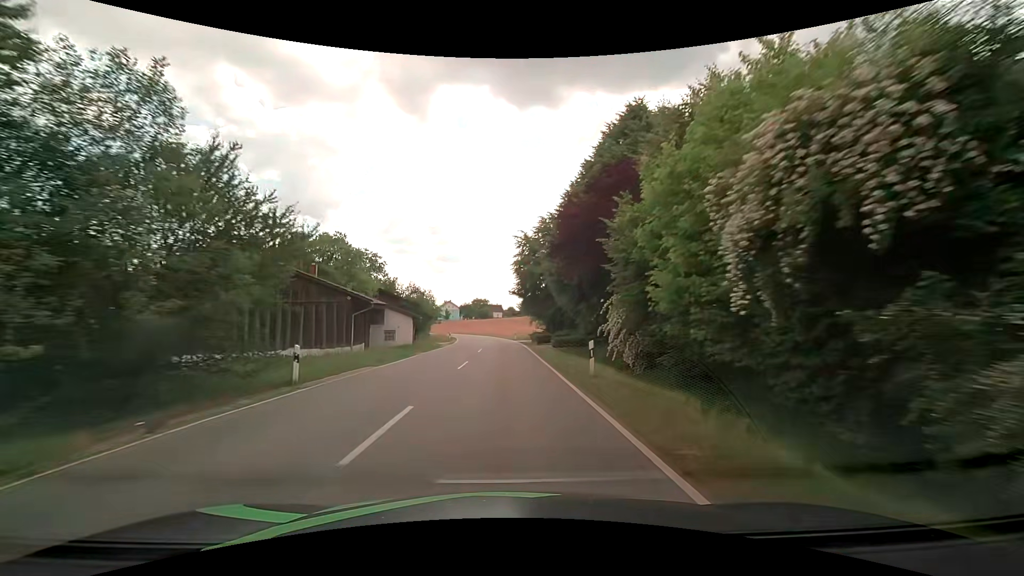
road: tertiary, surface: asphalt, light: Day
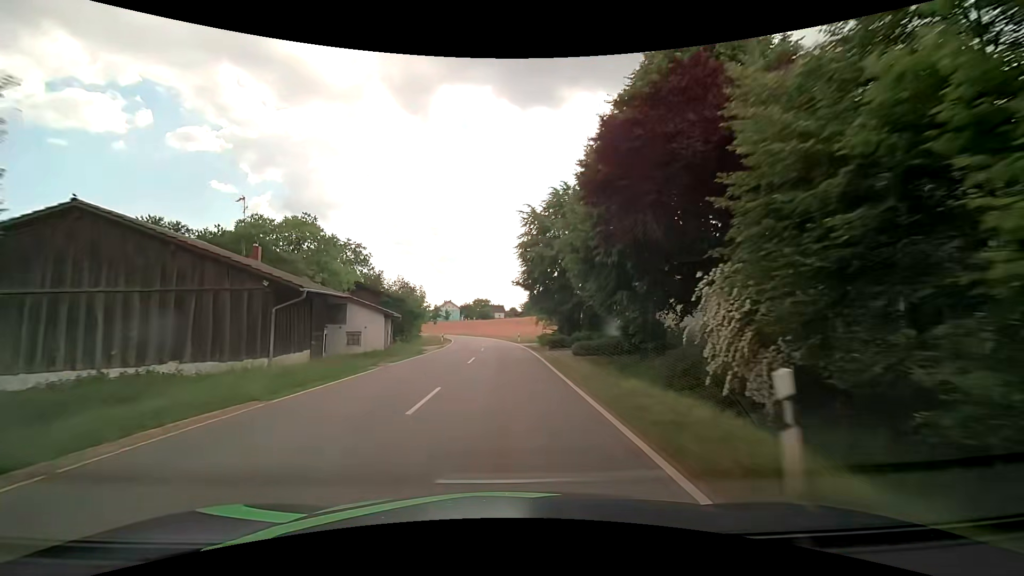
(-0.1, +9.1) m; -1°
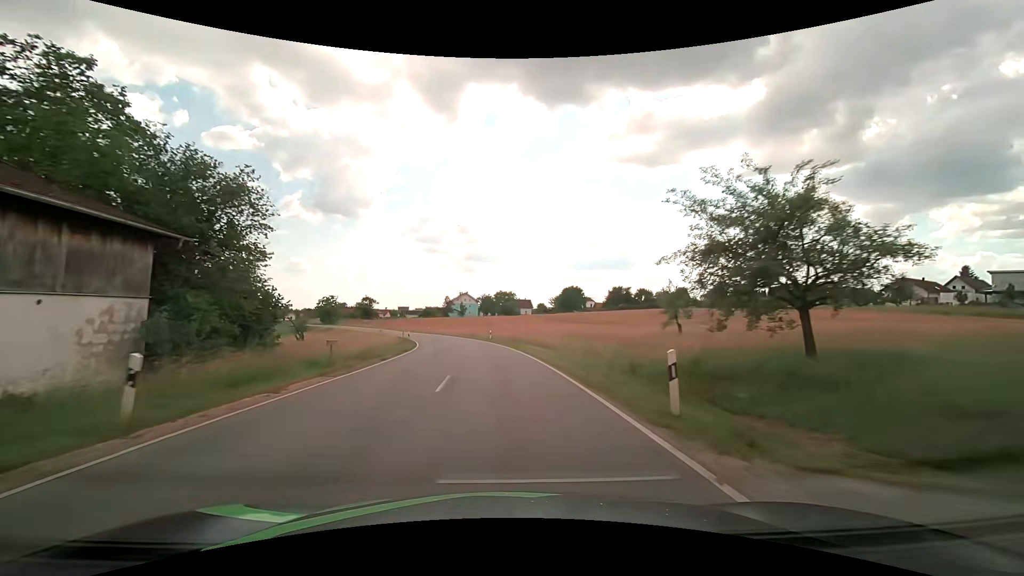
(-0.8, +45.5) m; -3°
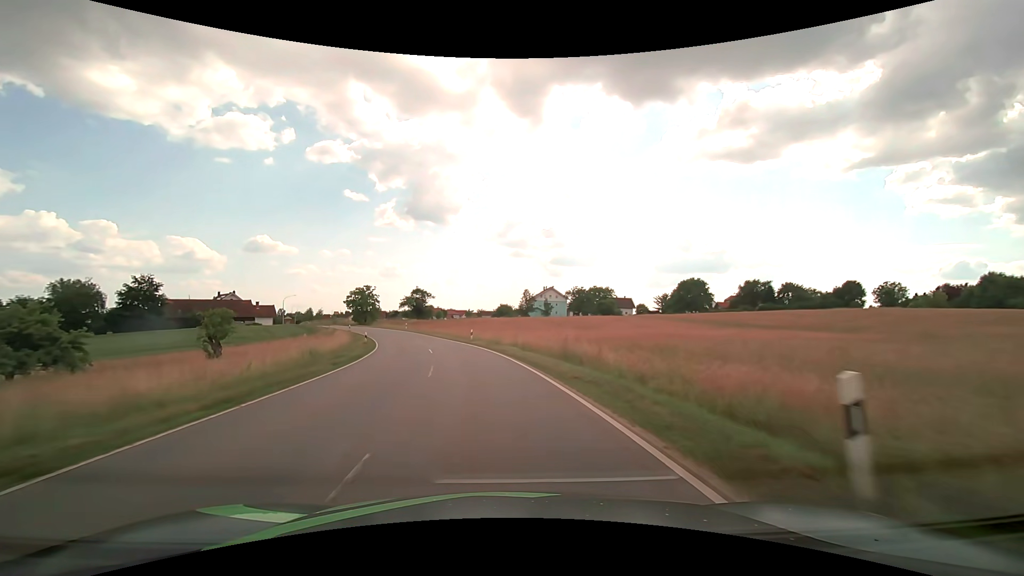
(-3.4, +45.4) m; -10°
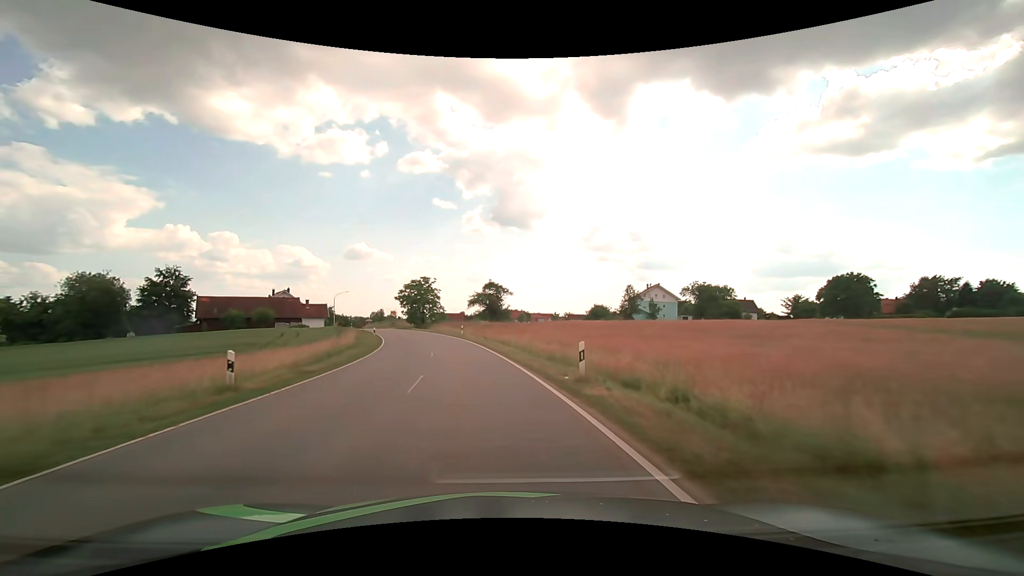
(-2.3, +27.1) m; -10°
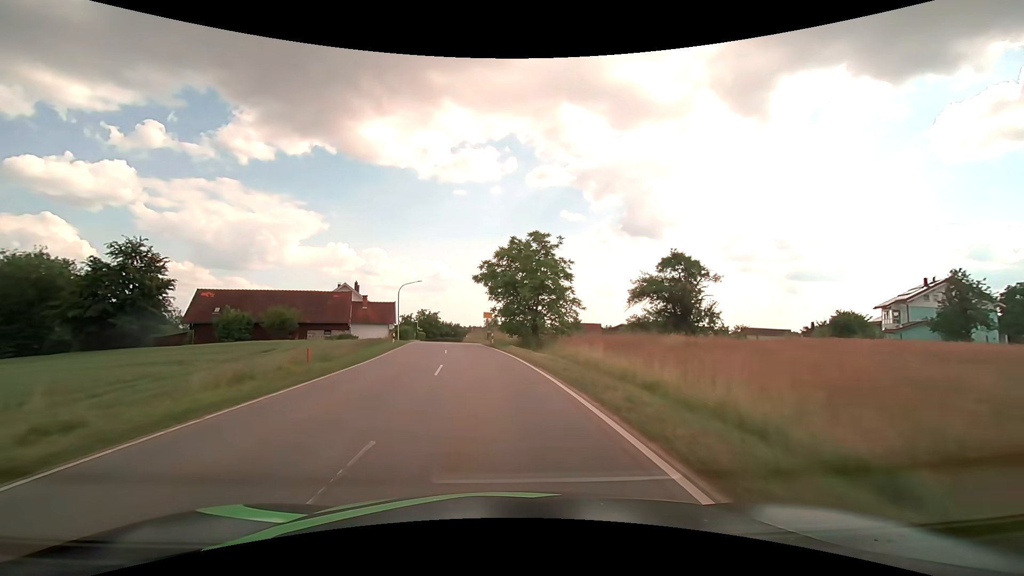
(-5.9, +44.5) m; -15°
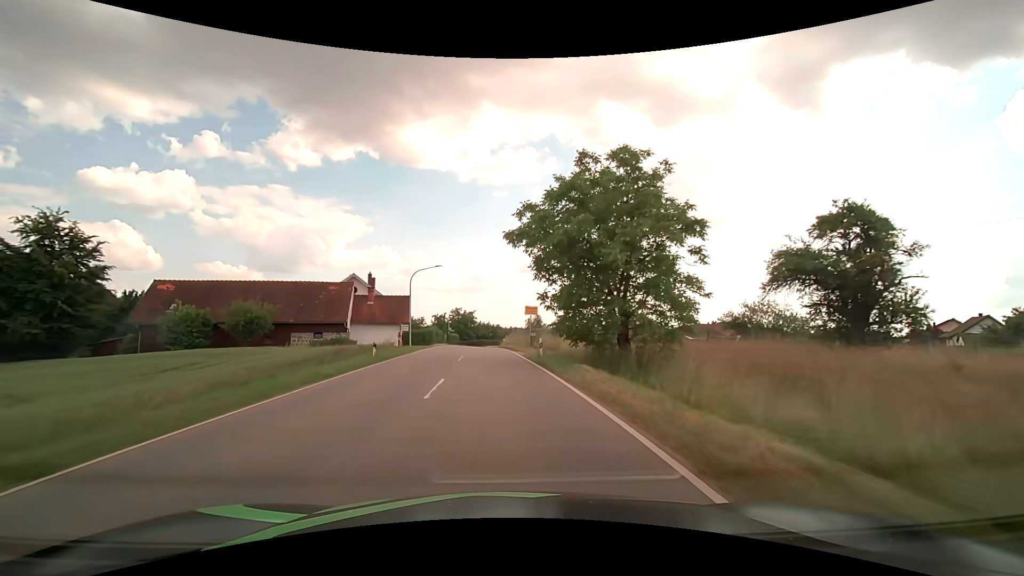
(-0.7, +16.6) m; -5°
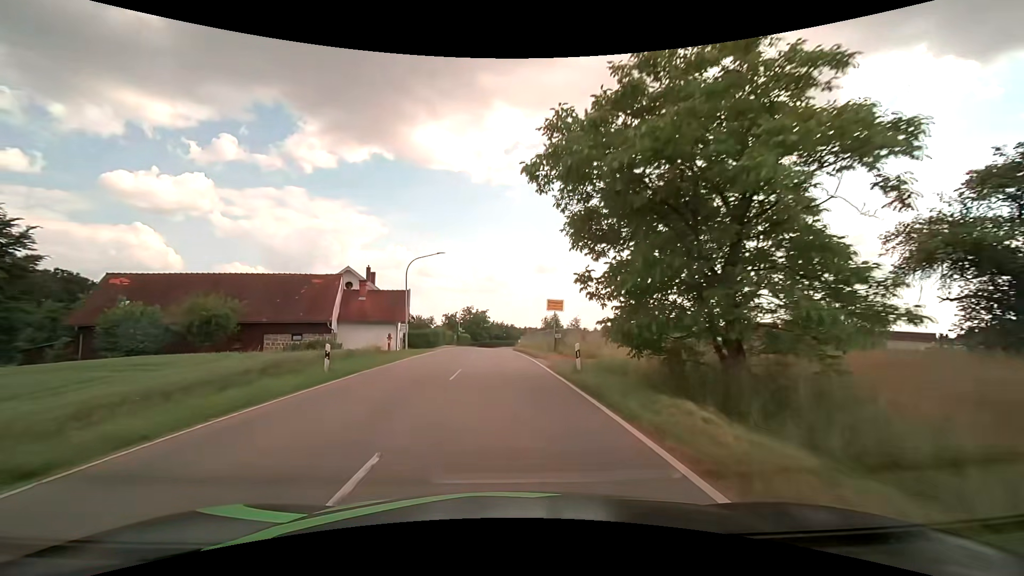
(-0.1, +8.0) m; -2°
